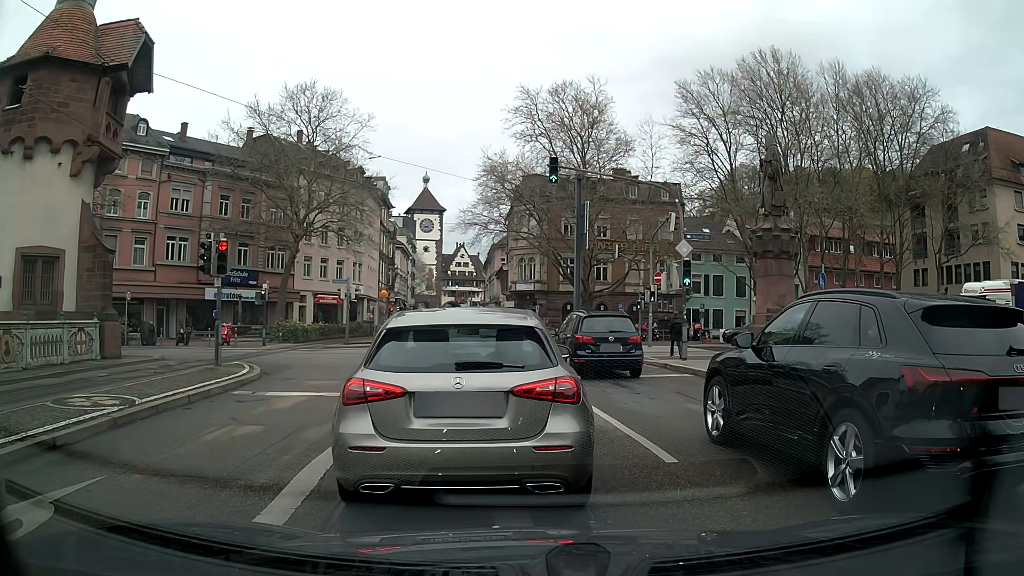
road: primary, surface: asphalt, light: Day
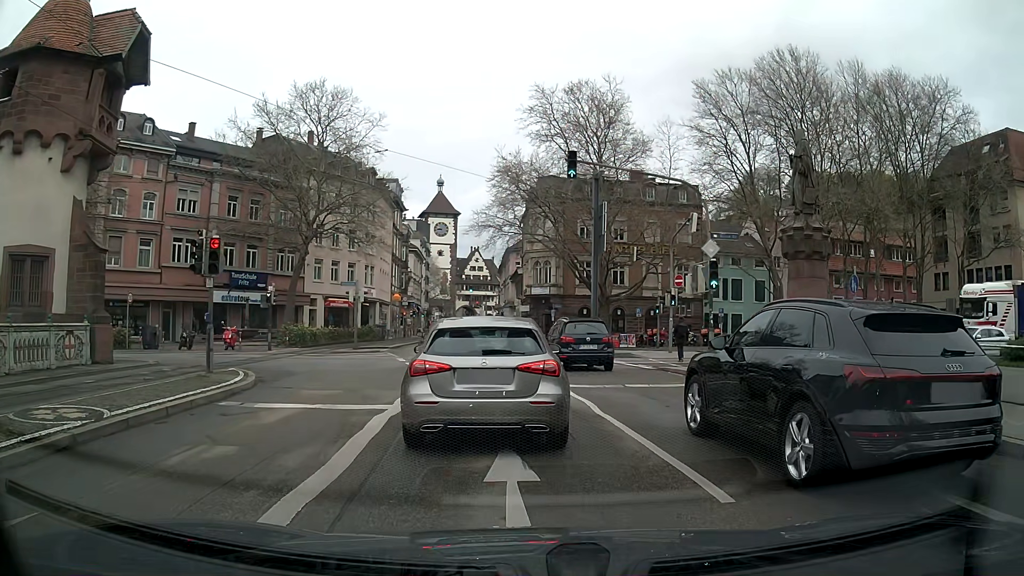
(0.0, +1.5) m; -3°
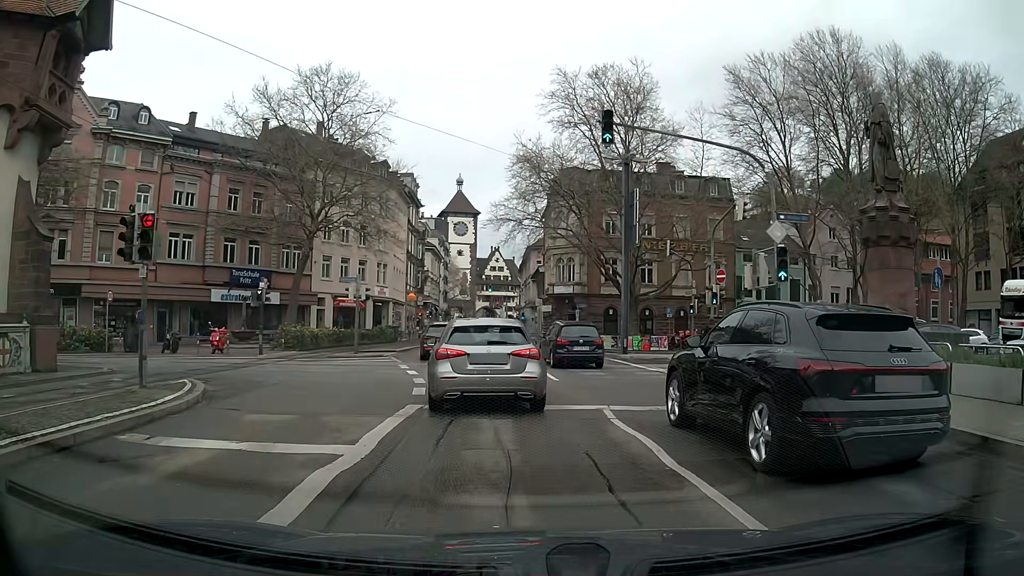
(0.0, +4.1) m; -1°
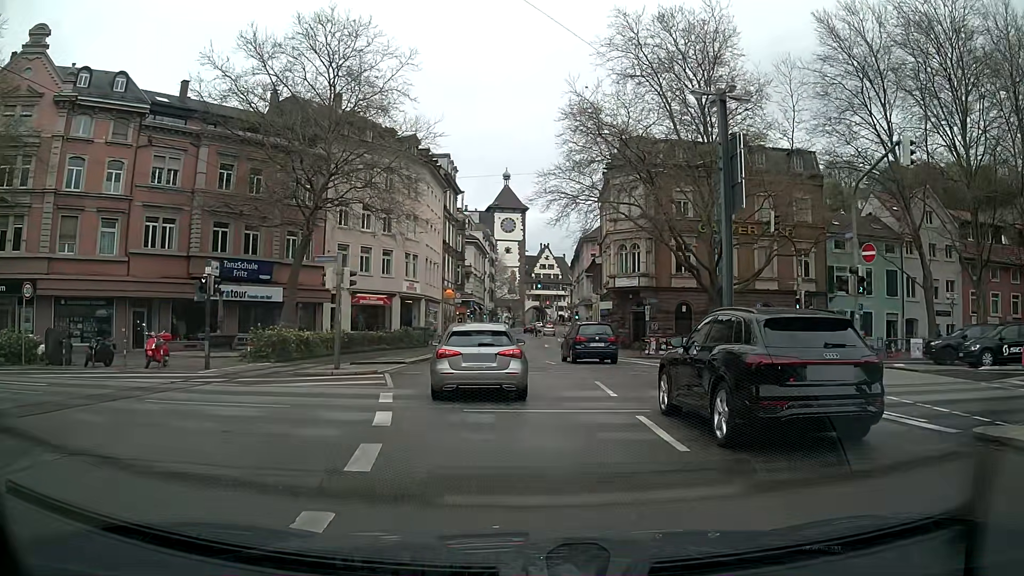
(-0.4, +9.9) m; -4°
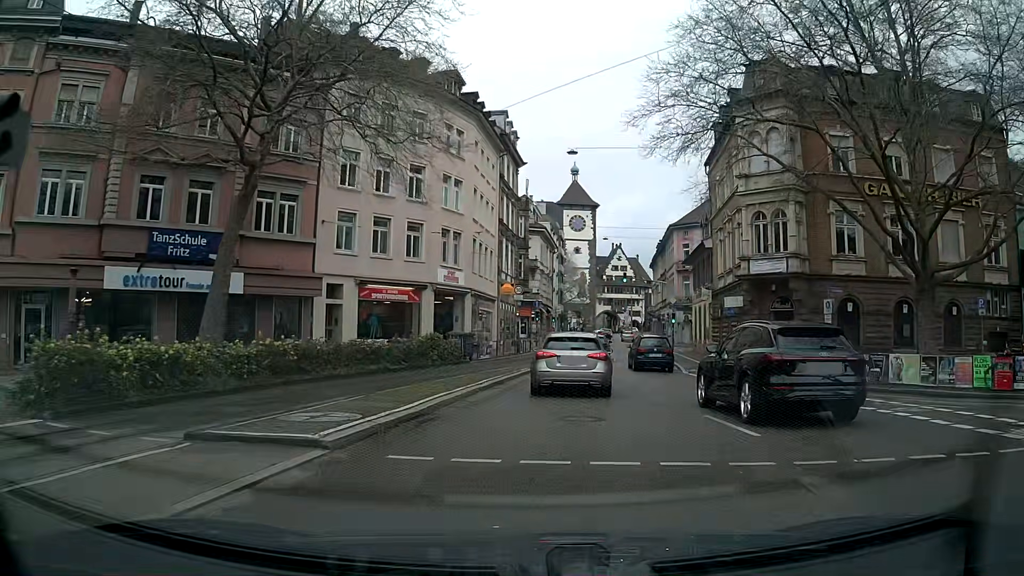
(-1.3, +16.3) m; -5°
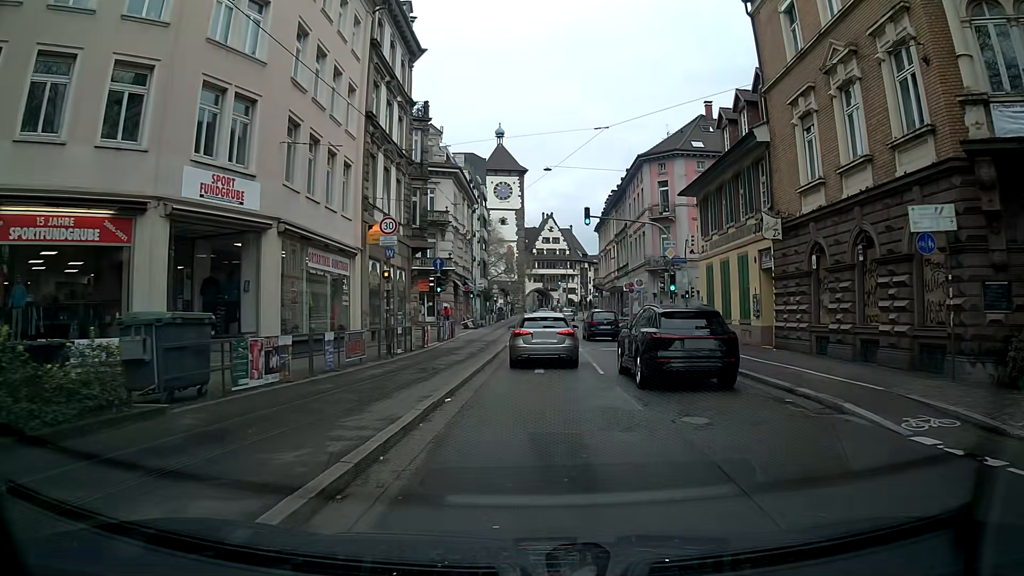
(+1.0, +22.5) m; +6°
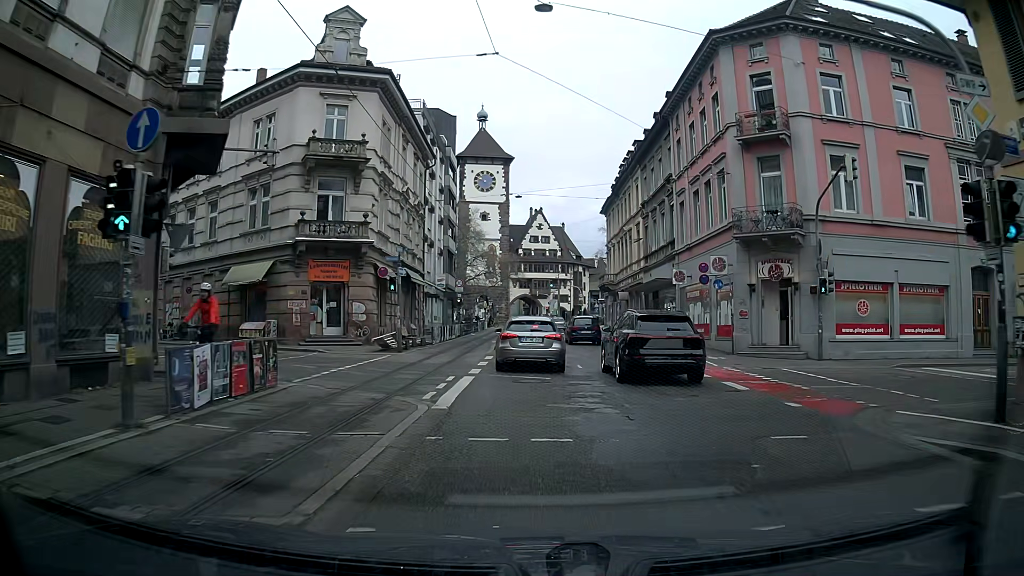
(0.0, +24.8) m; +1°
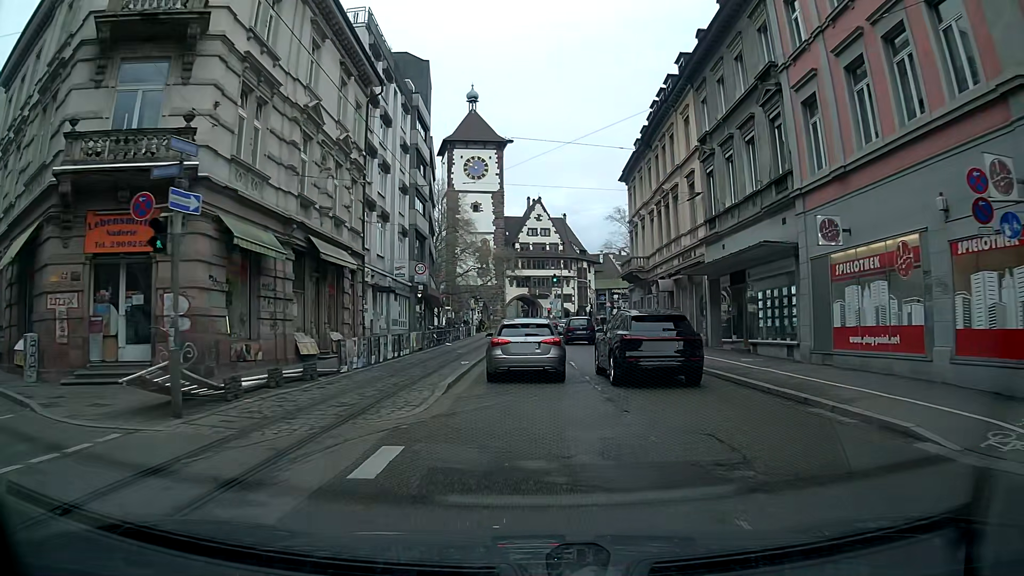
(-0.1, +17.1) m; 0°
(0, +10) (0, +20) (0, +30) (0, +40) (0, +50) (0, +60) (+1, +70) (+2, +80) (+4, +90) (+7, +99) m
